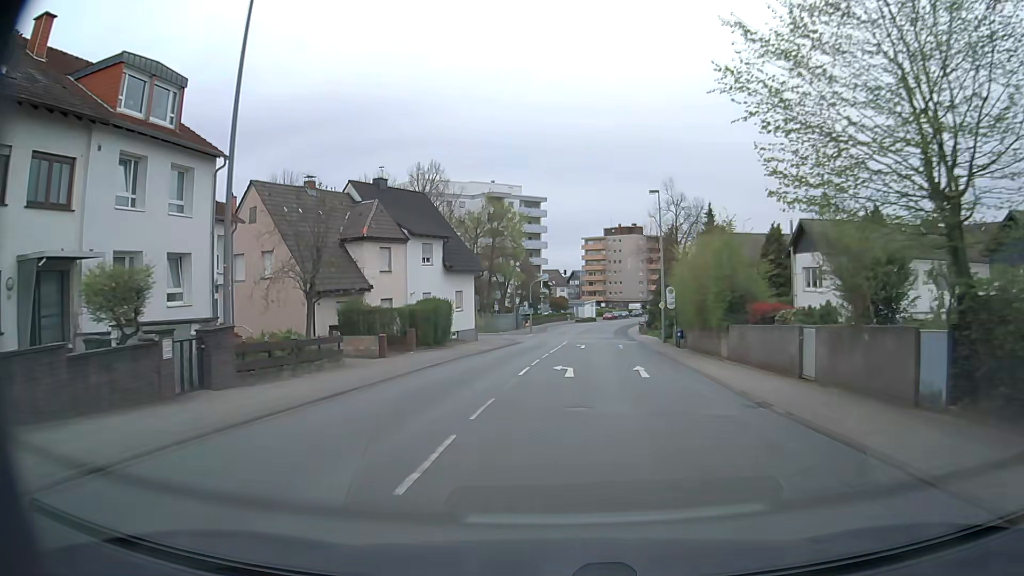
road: secondary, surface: asphalt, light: Day
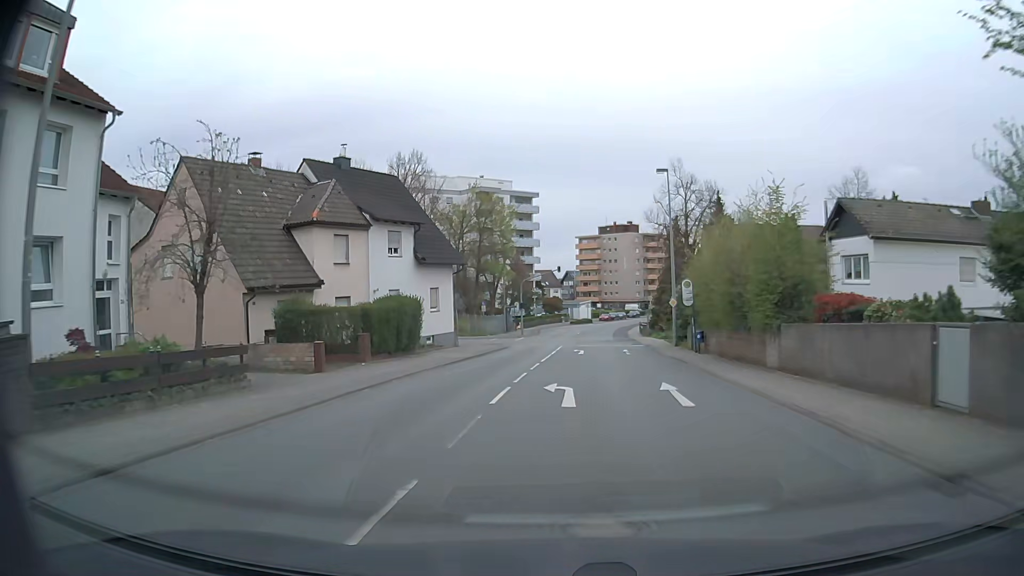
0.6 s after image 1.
(0.0, +6.6) m; 0°
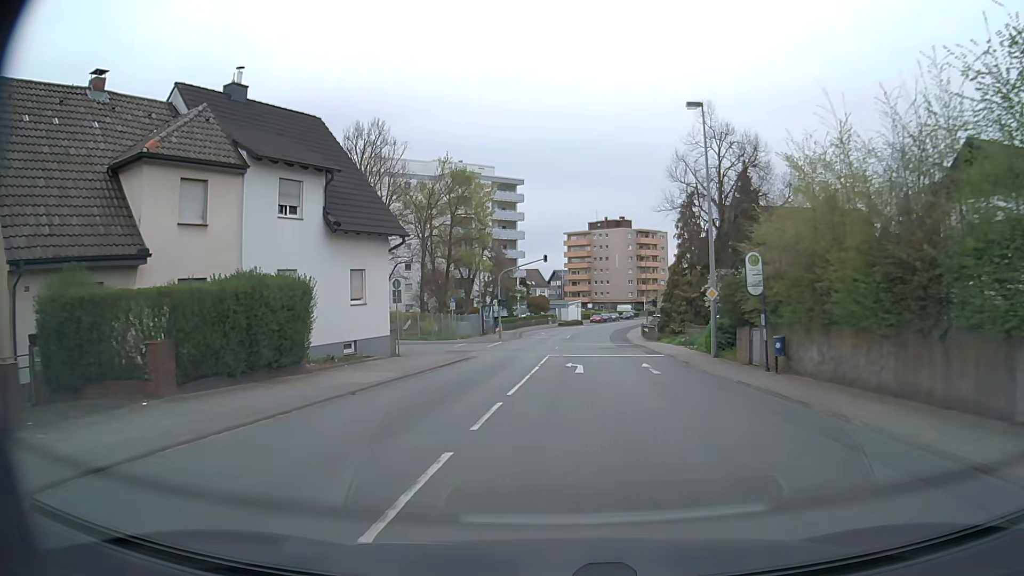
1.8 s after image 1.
(+0.1, +12.3) m; +1°
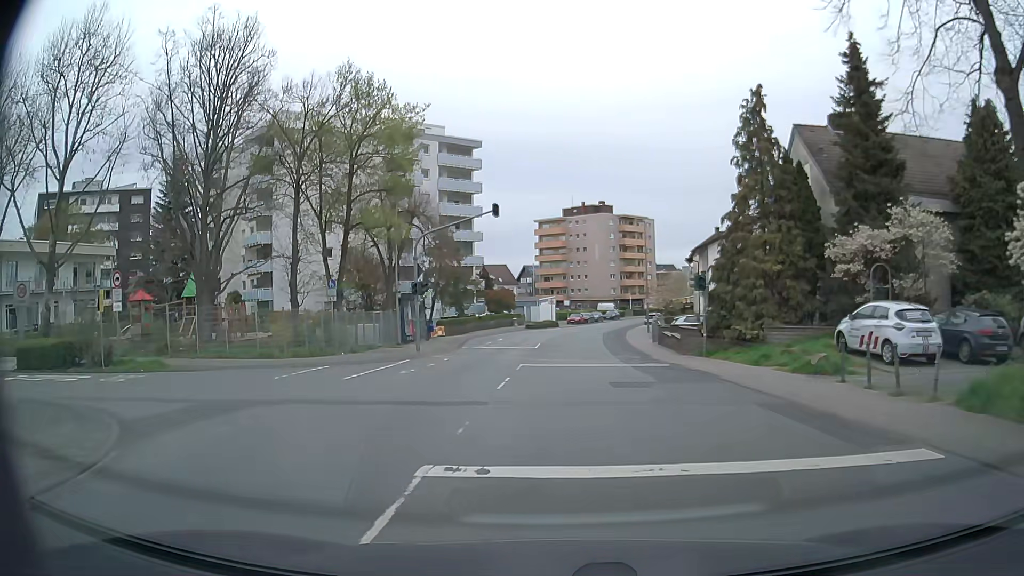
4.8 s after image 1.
(+0.6, +23.4) m; +2°
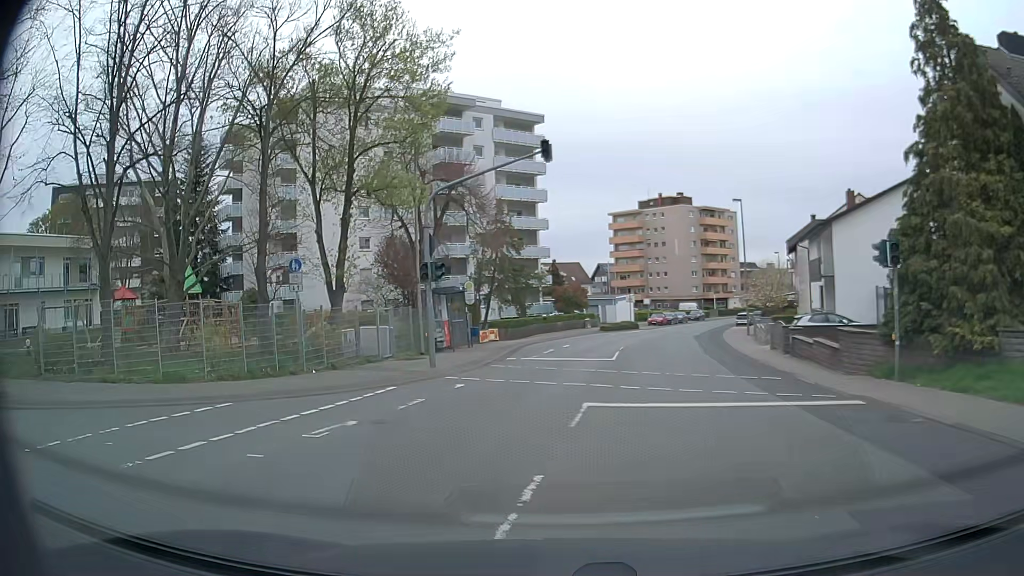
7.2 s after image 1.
(0.0, +11.0) m; -5°
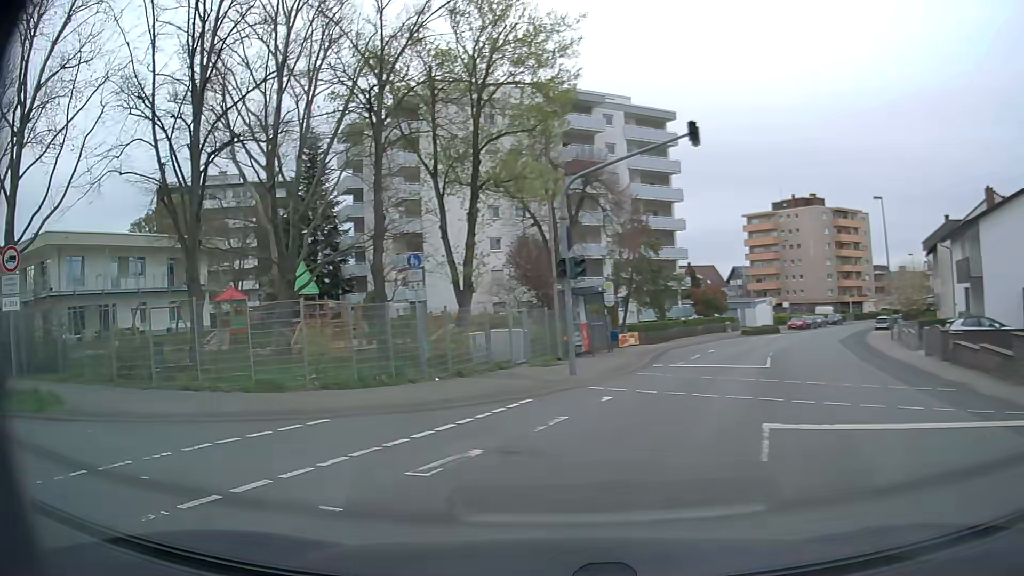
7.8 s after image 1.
(-0.2, +2.3) m; -11°
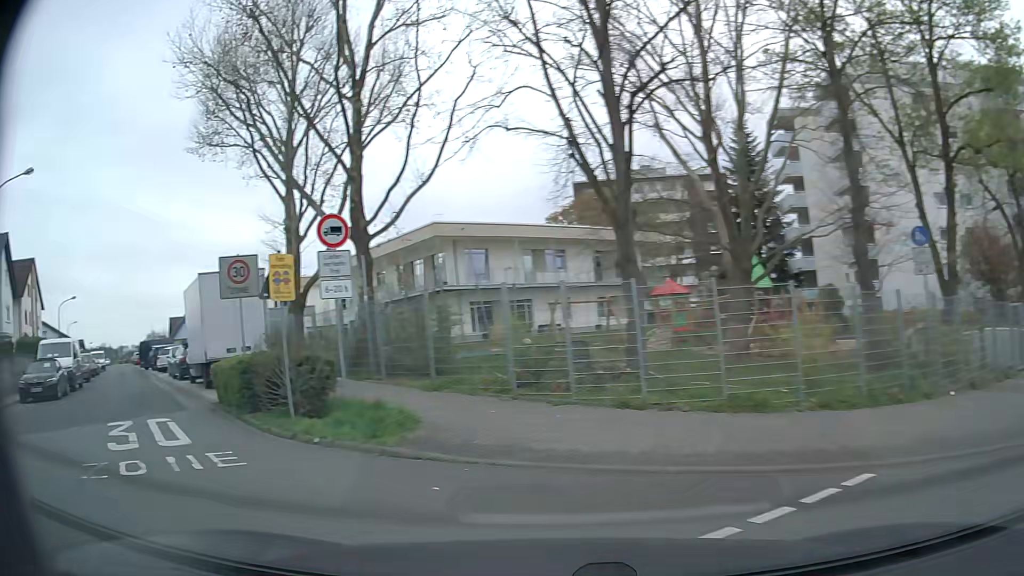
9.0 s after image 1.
(-1.3, +4.3) m; -38°
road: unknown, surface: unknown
